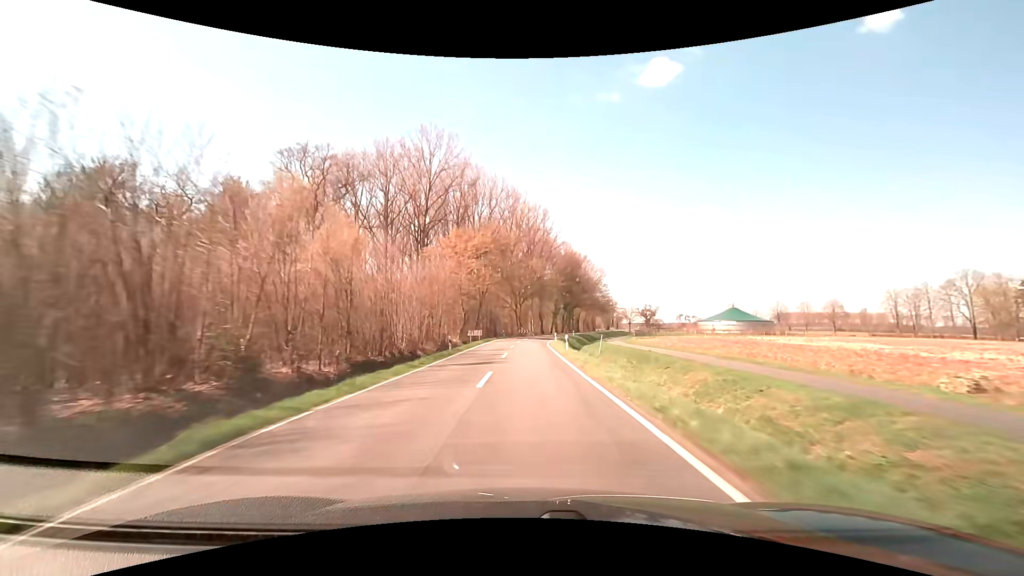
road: secondary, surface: asphalt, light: Day
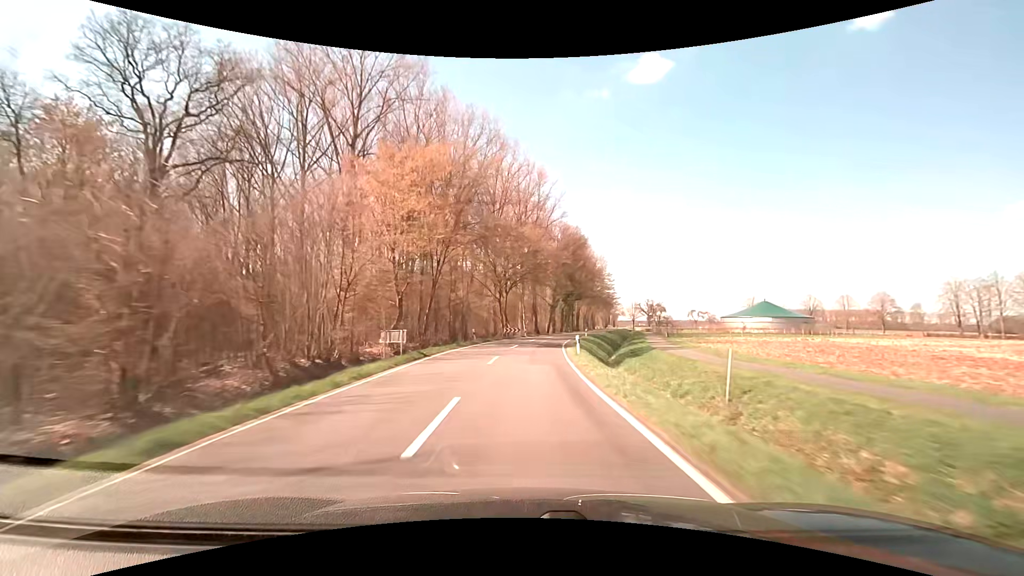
(+0.2, +30.5) m; +1°
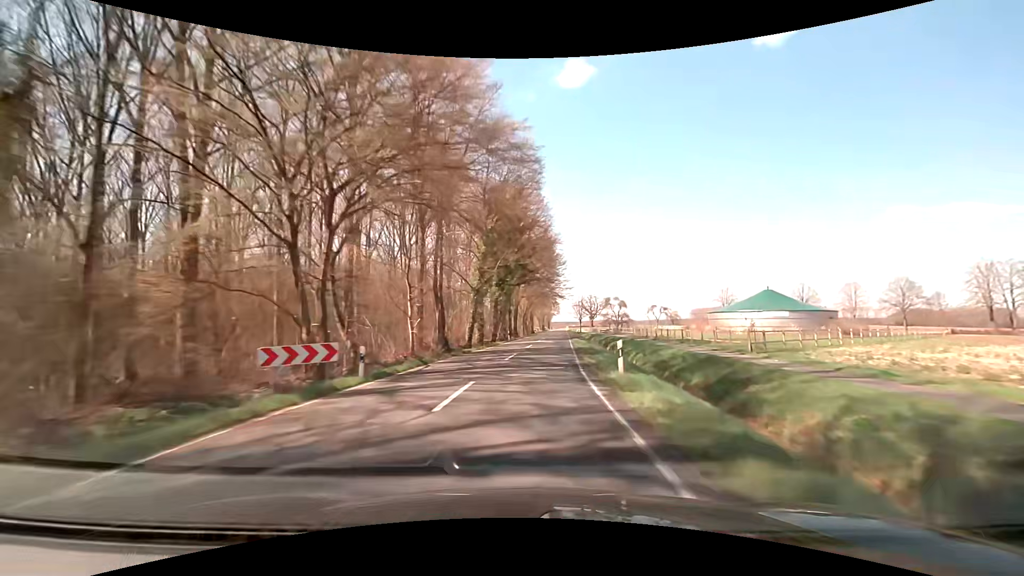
(+2.5, +46.3) m; +7°
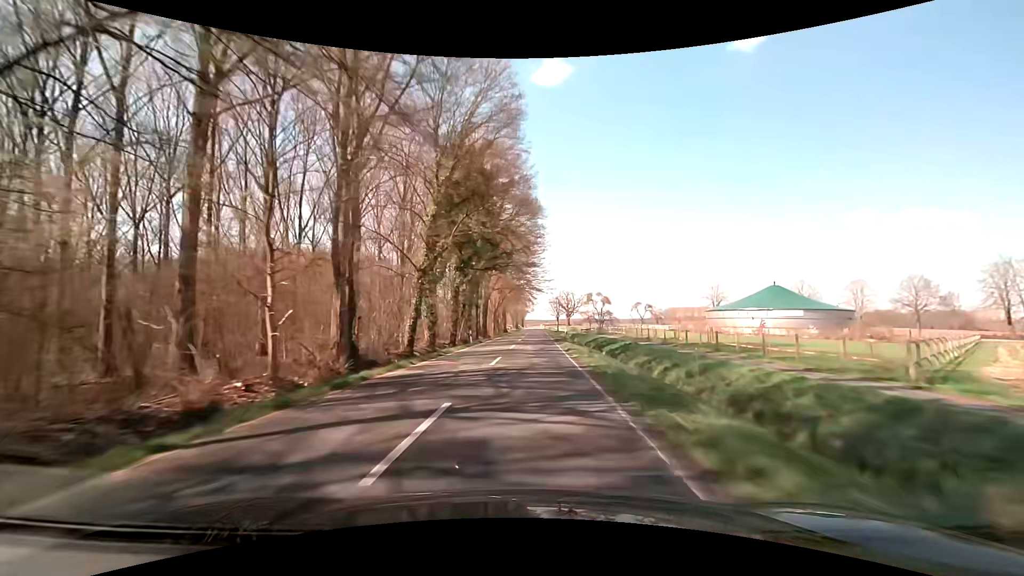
(+0.5, +15.5) m; +4°
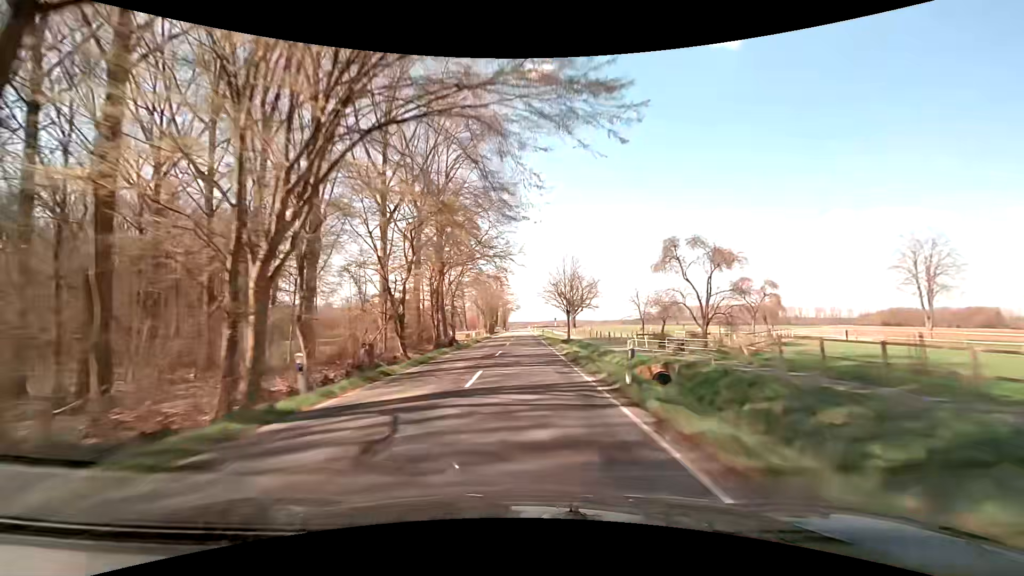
(+2.5, +78.2) m; +2°
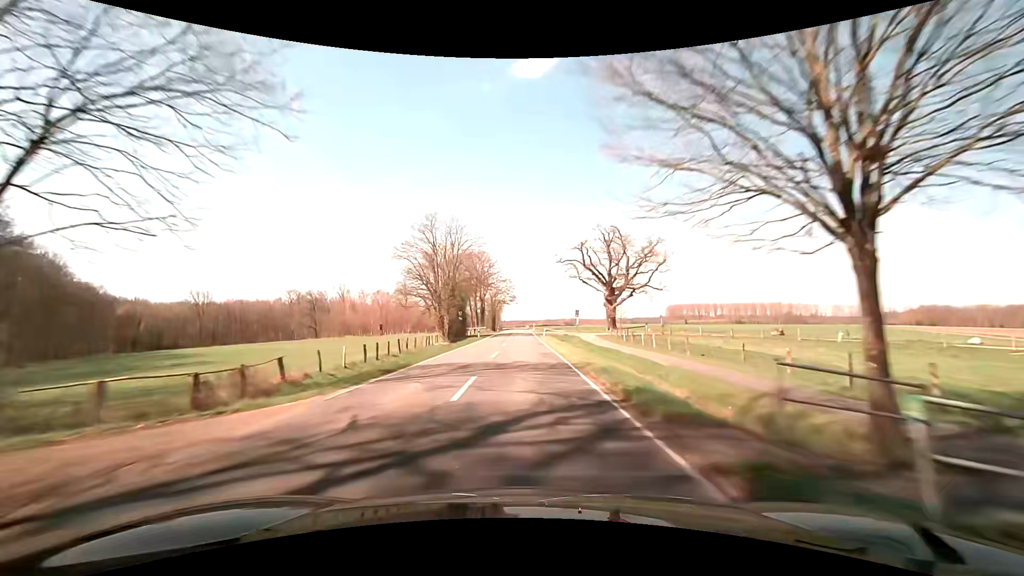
(+0.3, +63.0) m; 0°
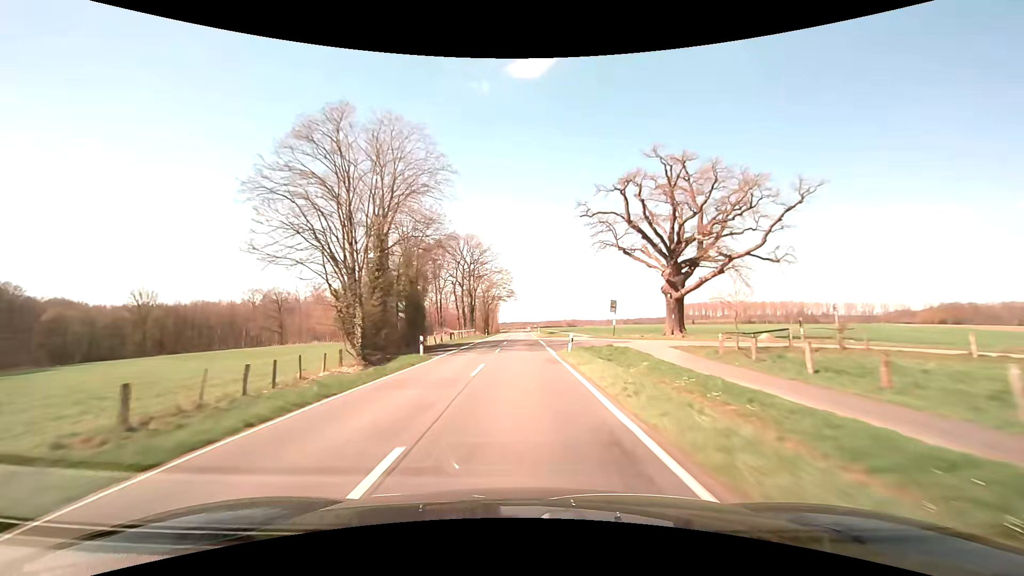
(+0.1, +31.6) m; 0°
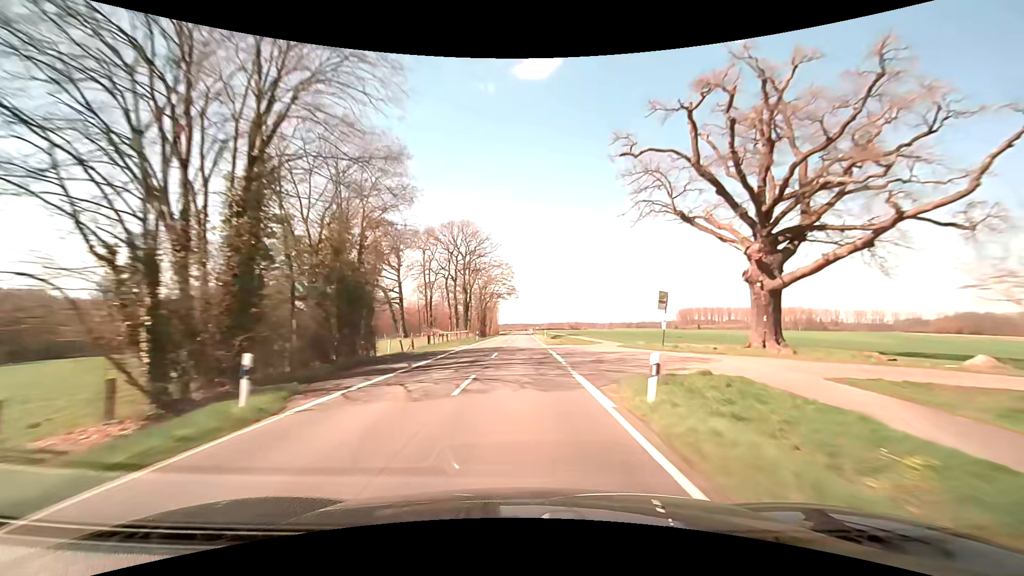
(-0.1, +15.8) m; 0°
(0, +10) (0, +20) (0, +30) (0, +40) (0, +50) (0, +60) (0, +70) (0, +80) (0, +90) (0, +100) m
